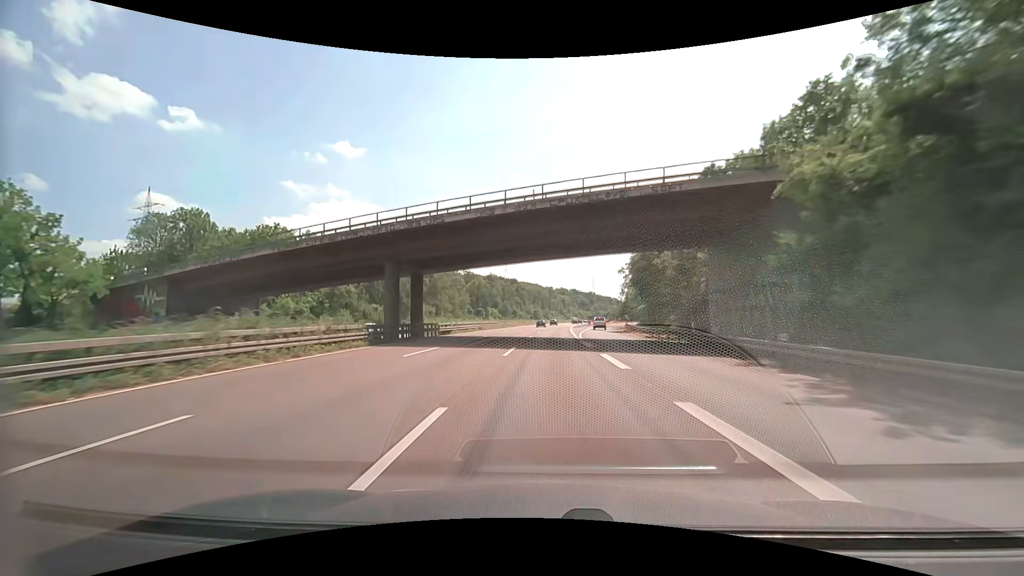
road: motorway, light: Day
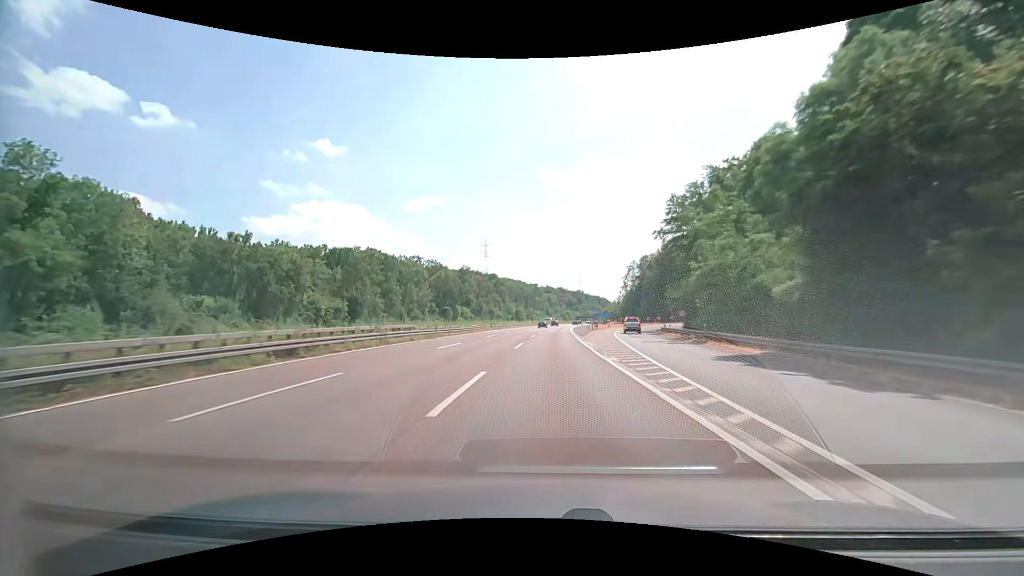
(+0.6, +47.3) m; 0°
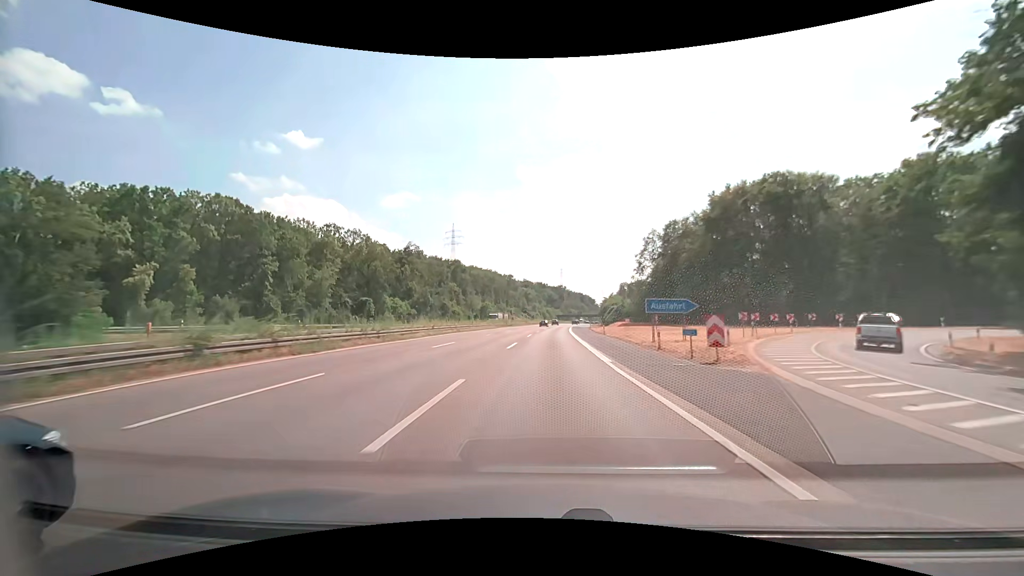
(+2.6, +63.8) m; +4°
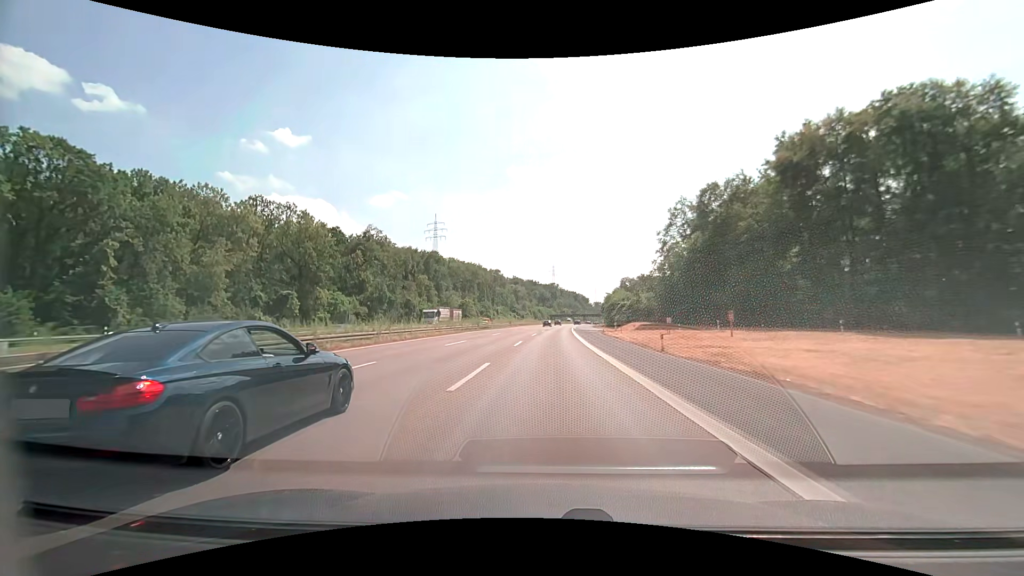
(+0.3, +32.2) m; +1°
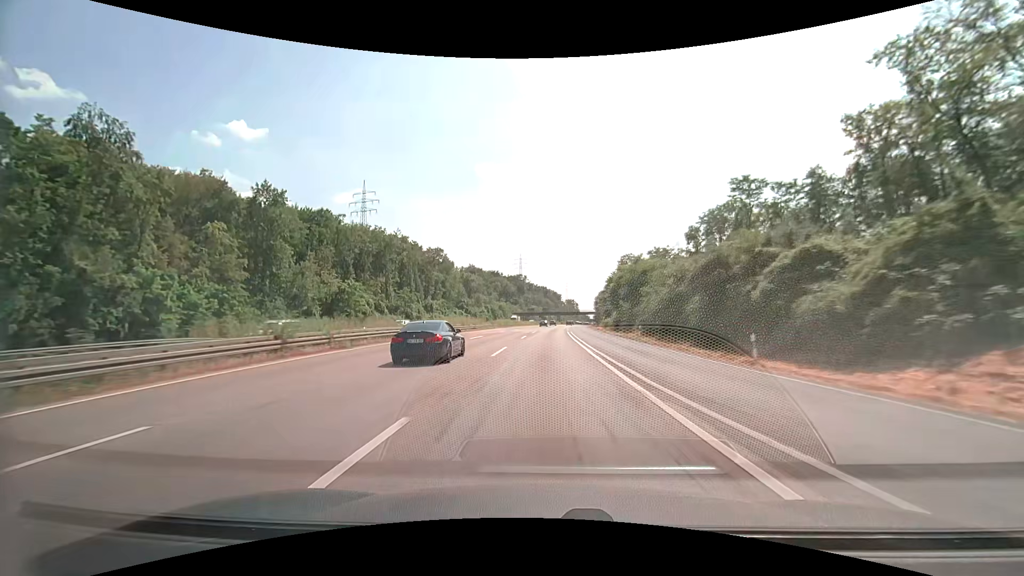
(+2.7, +80.7) m; +4°
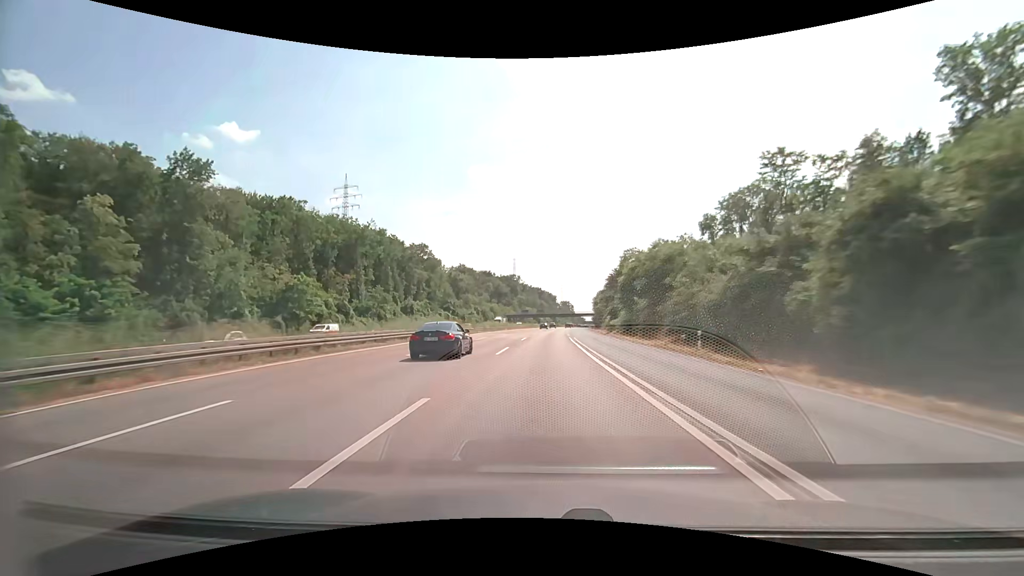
(+0.1, +16.1) m; +1°
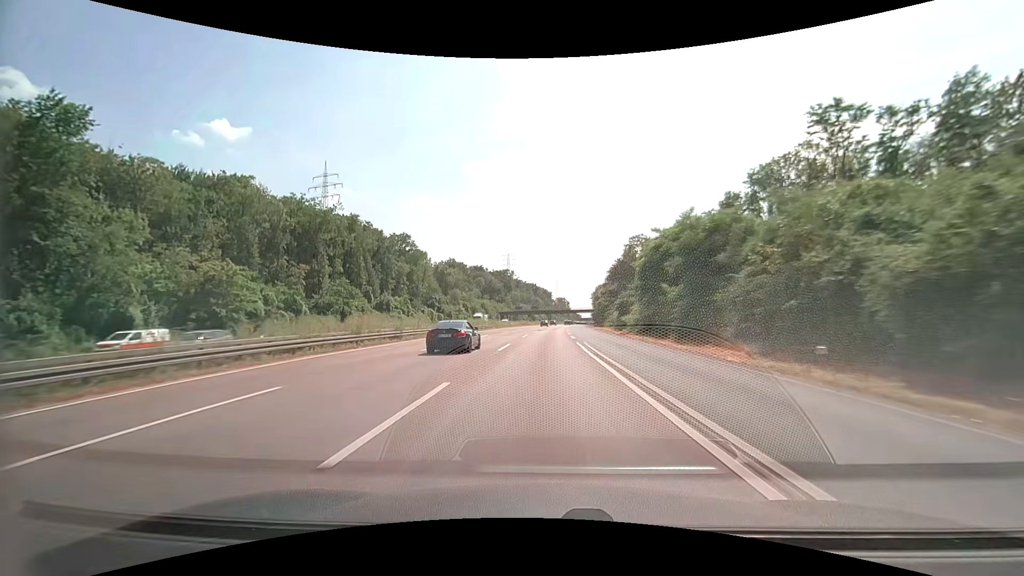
(0.0, +16.0) m; 0°
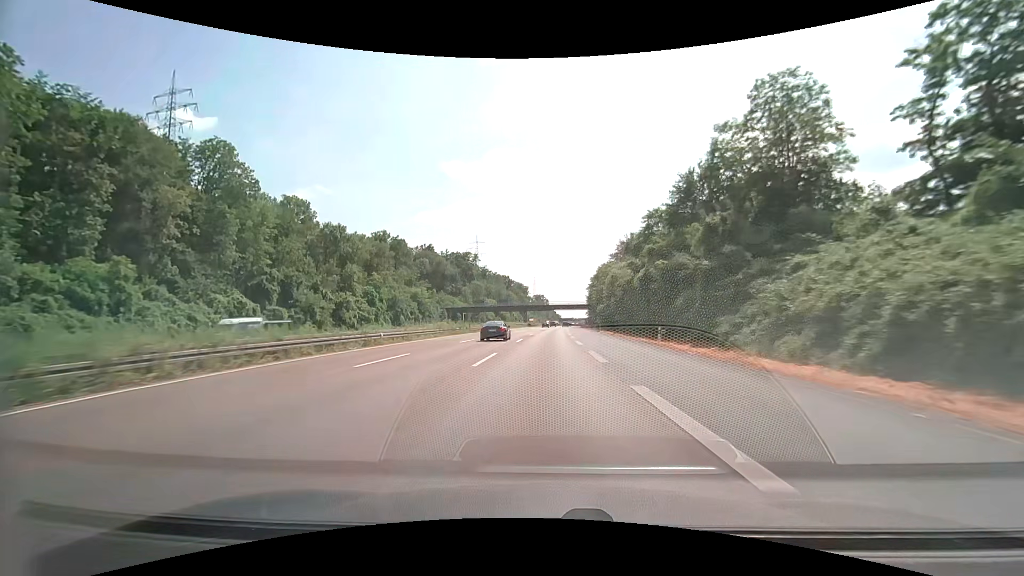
(+1.8, +79.6) m; +3°
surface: asphalt
(0, +10) (0, +20) (0, +30) (0, +40) (+1, +50) (+1, +60) (+1, +70) (+1, +80) (+2, +90) (+2, +100) m
